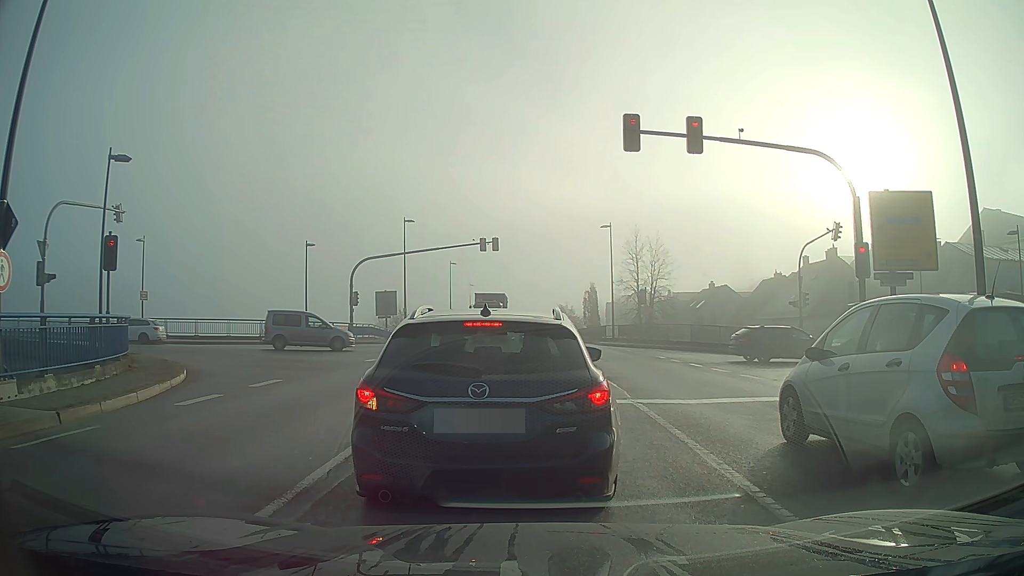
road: primary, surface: asphalt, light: Day
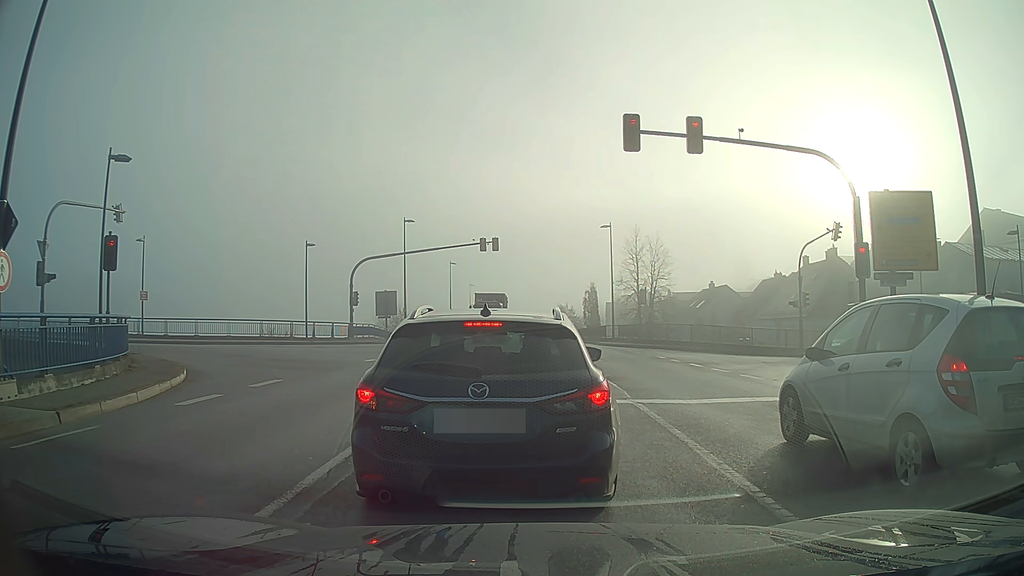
(0.0, 0.0) m; 0°
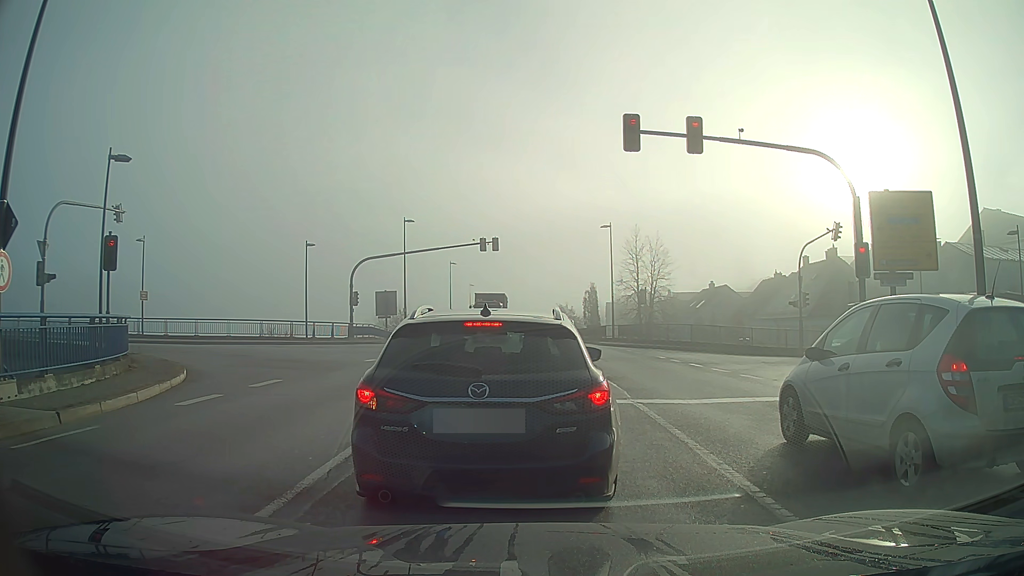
(0.0, 0.0) m; 0°
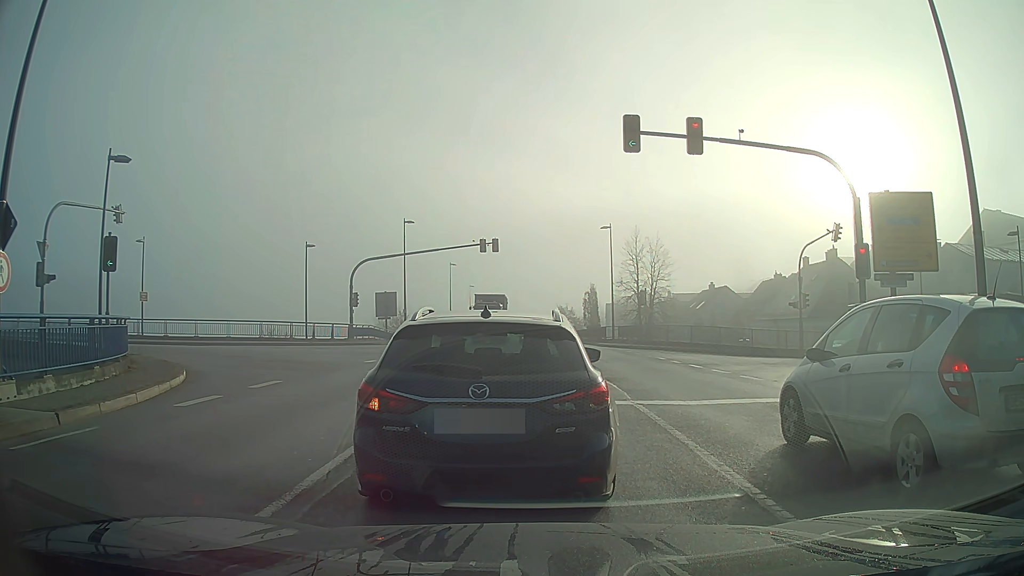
(0.0, 0.0) m; 0°
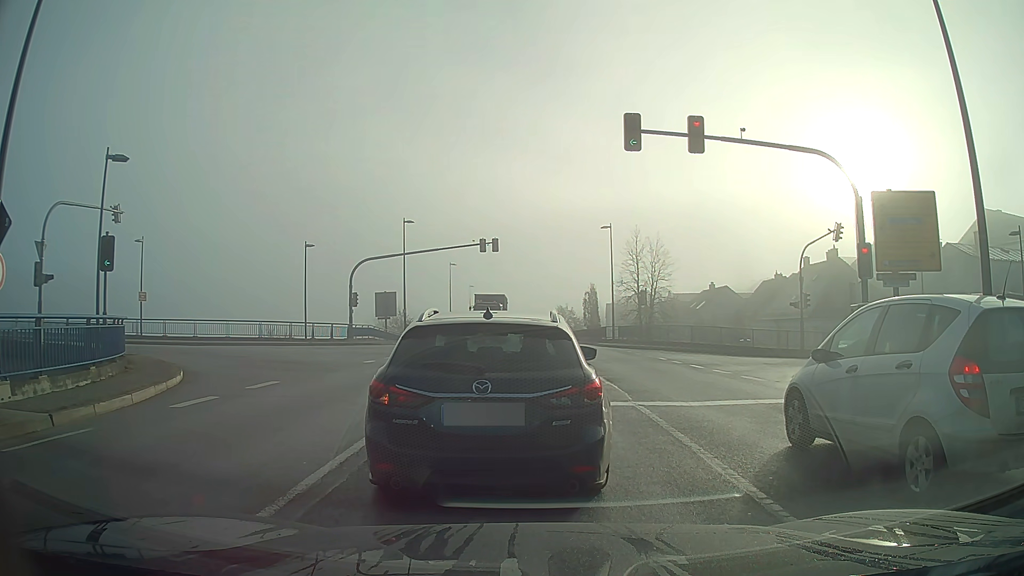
(0.0, +0.1) m; 0°
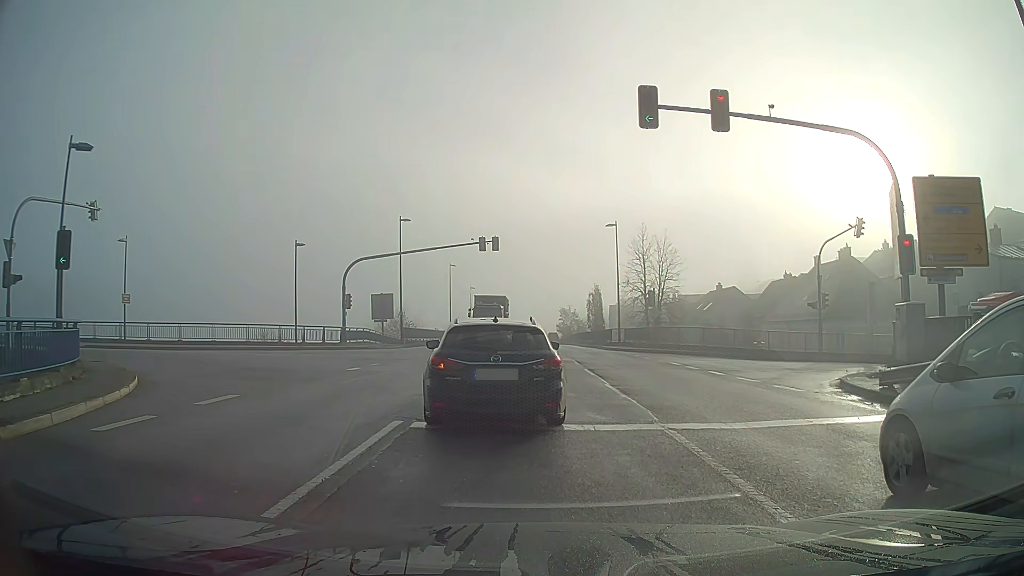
(0.0, +2.5) m; 0°
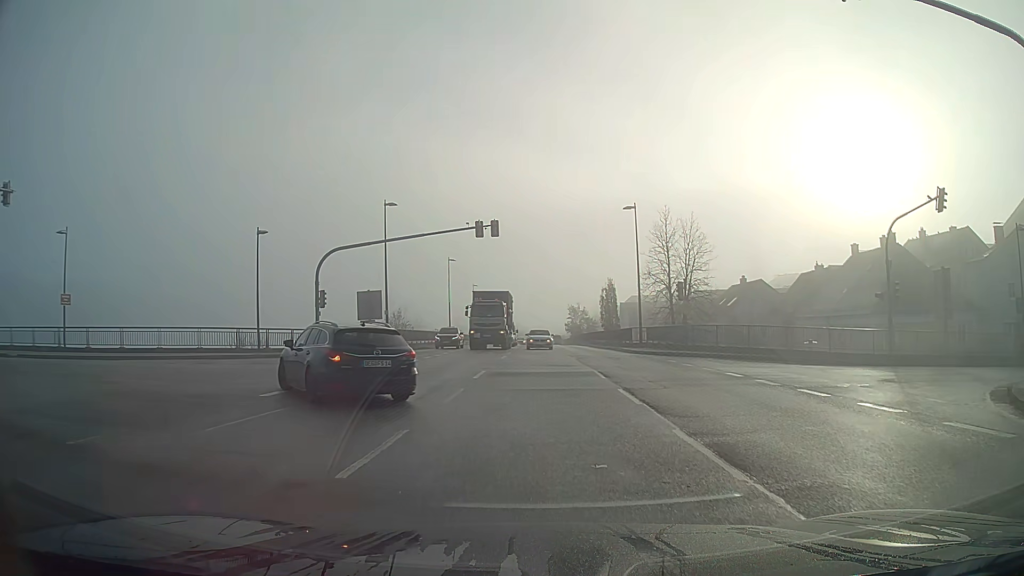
(-0.1, +7.4) m; -1°
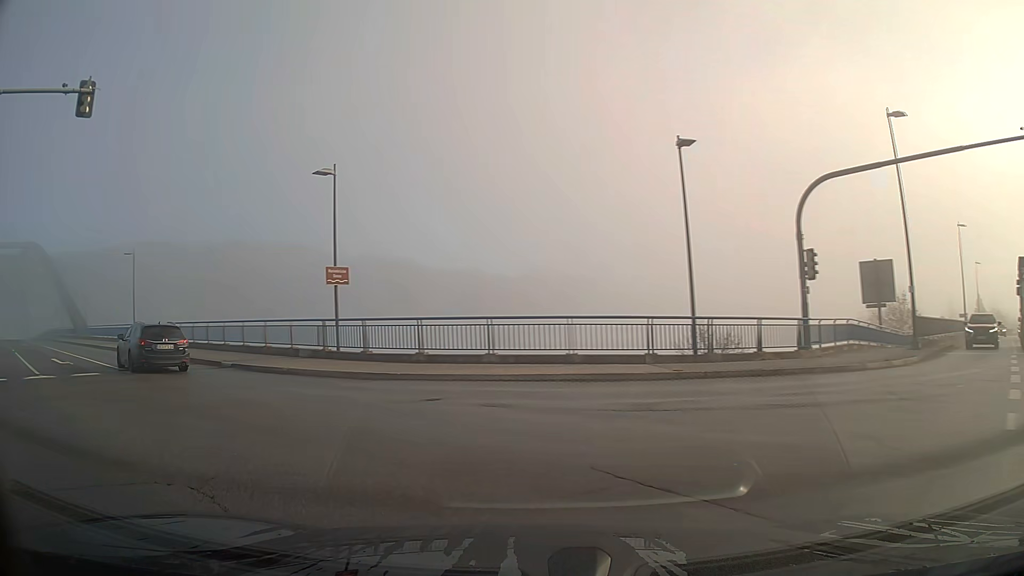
(-5.1, +16.0) m; -47°
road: secondary
(-3, +10) (-8, +18) (-15, +25) (-22, +33) (-28, +40) (-35, +47) (-42, +54) (-49, +62) (-56, +69) (-63, +76) m
